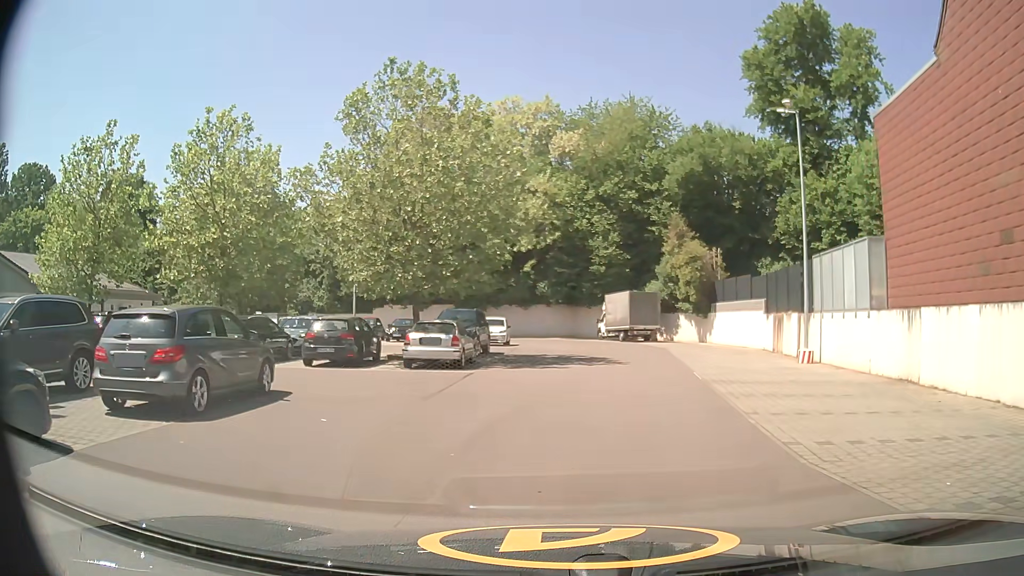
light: Day
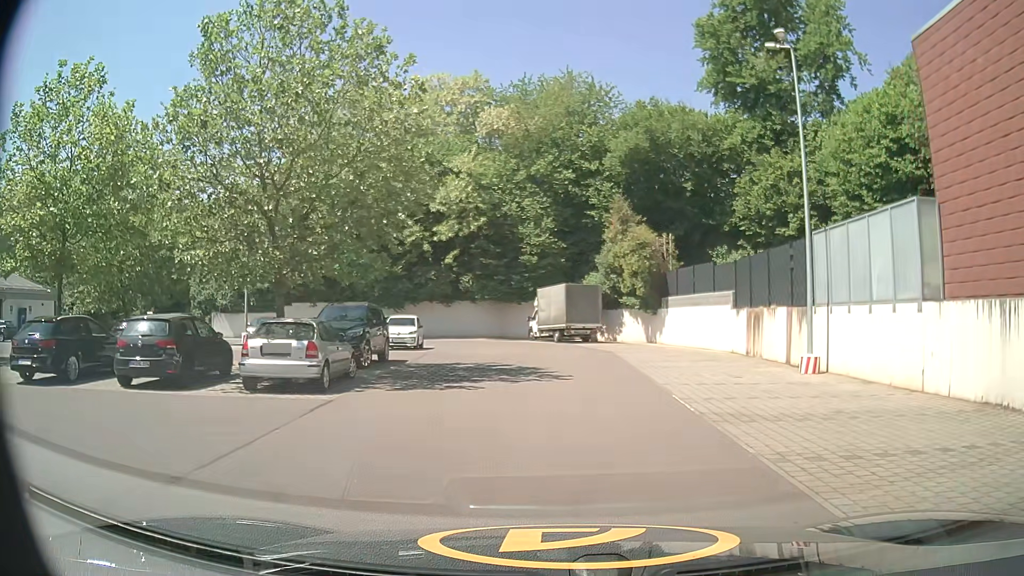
(+0.3, +6.4) m; +5°
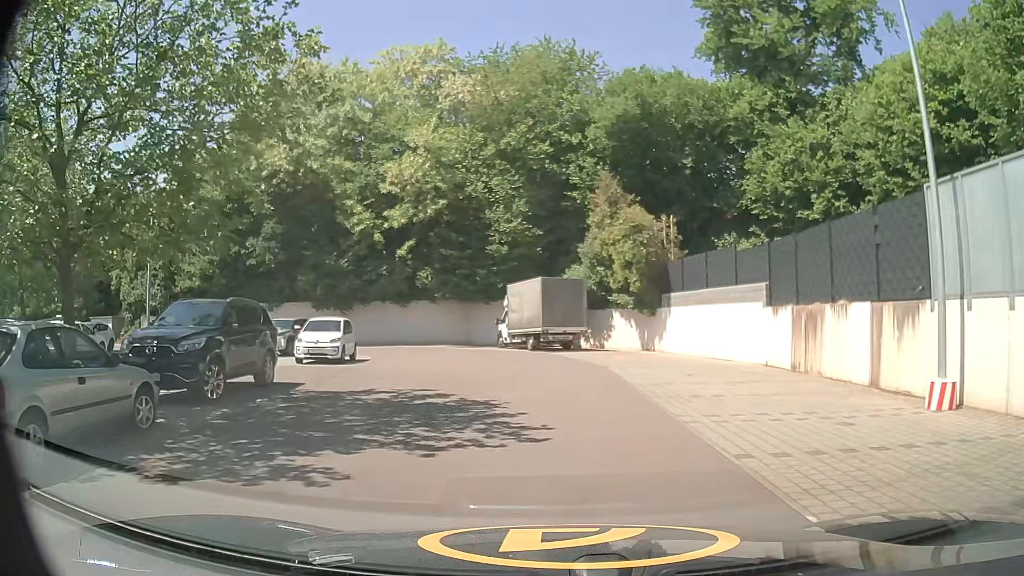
(+0.3, +7.8) m; +2°
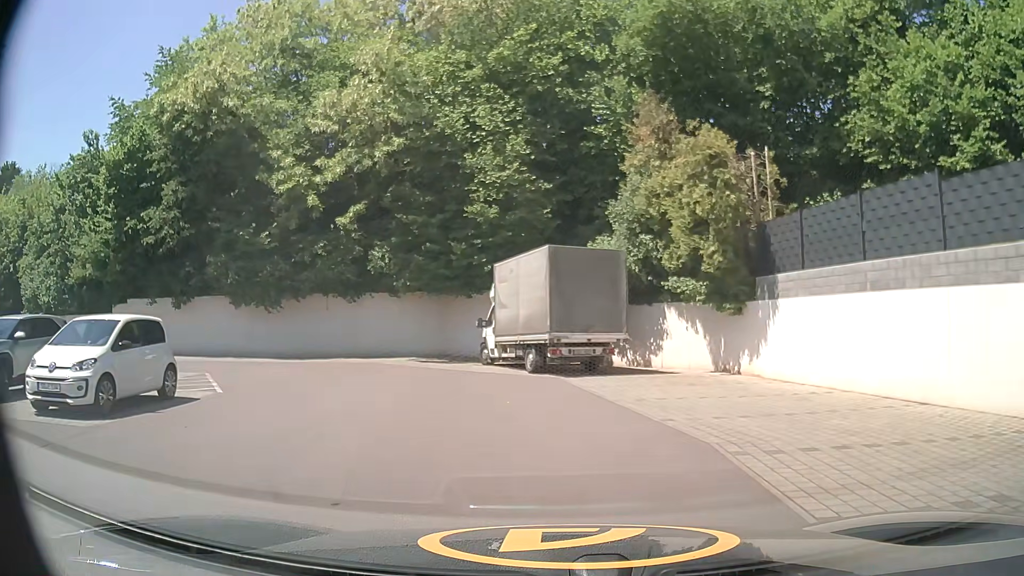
(0.0, +13.2) m; 0°
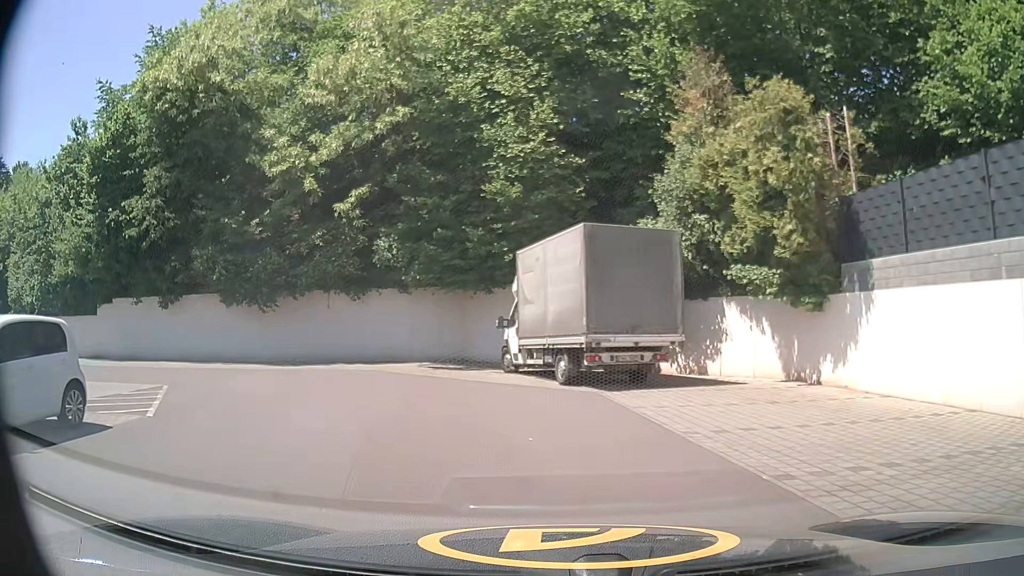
(-0.1, +3.7) m; -4°
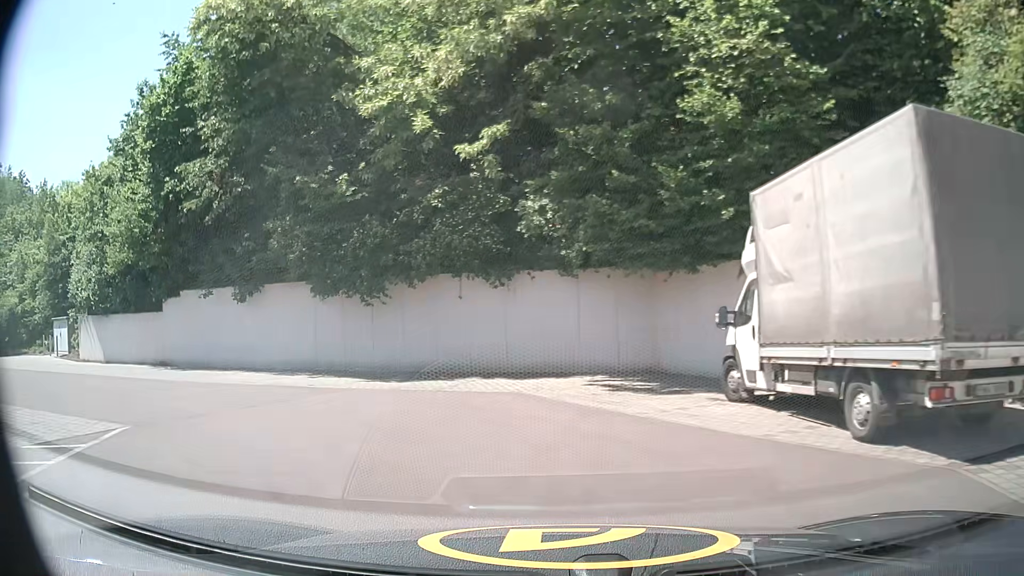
(-0.7, +7.5) m; -14°
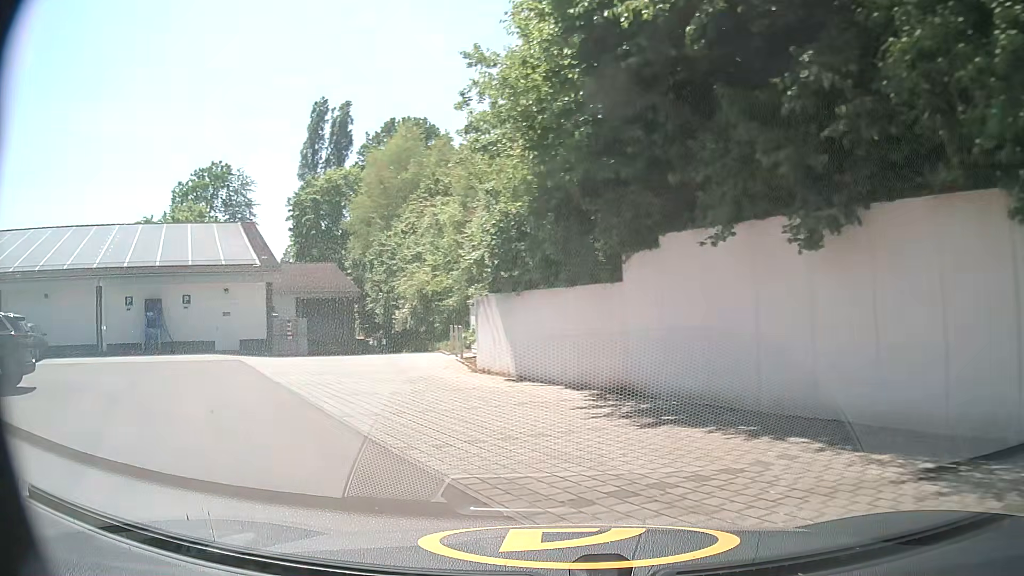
(-5.3, +12.7) m; -45°
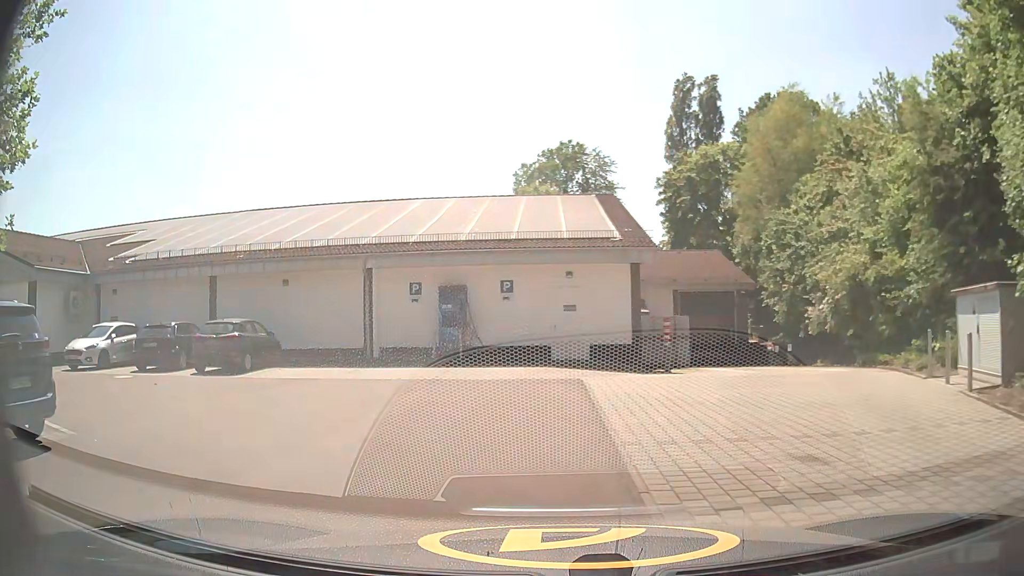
(-3.1, +9.3) m; -33°
